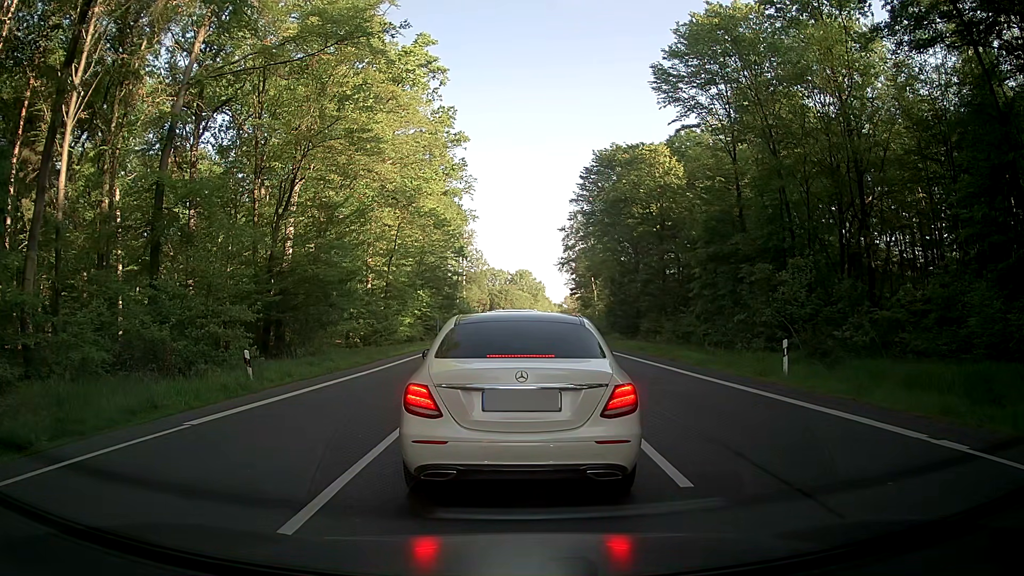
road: primary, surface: asphalt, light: Day
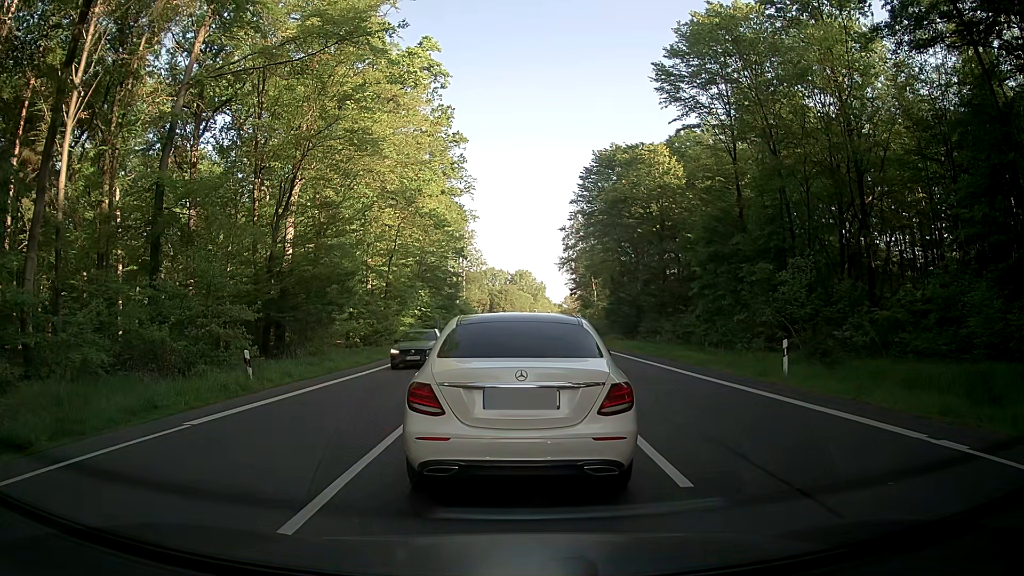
(0.0, 0.0) m; 0°
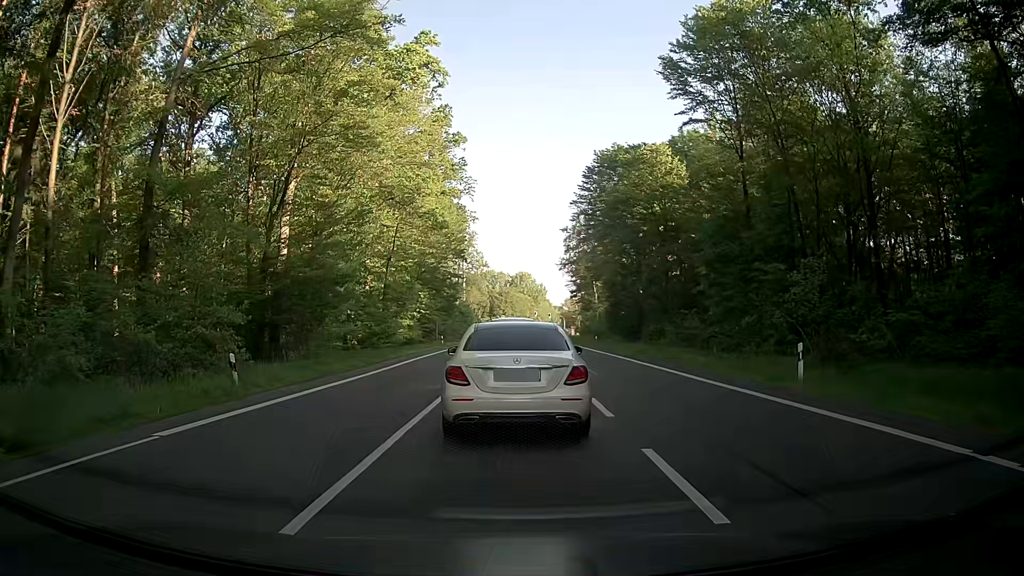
(0.0, +1.1) m; 0°
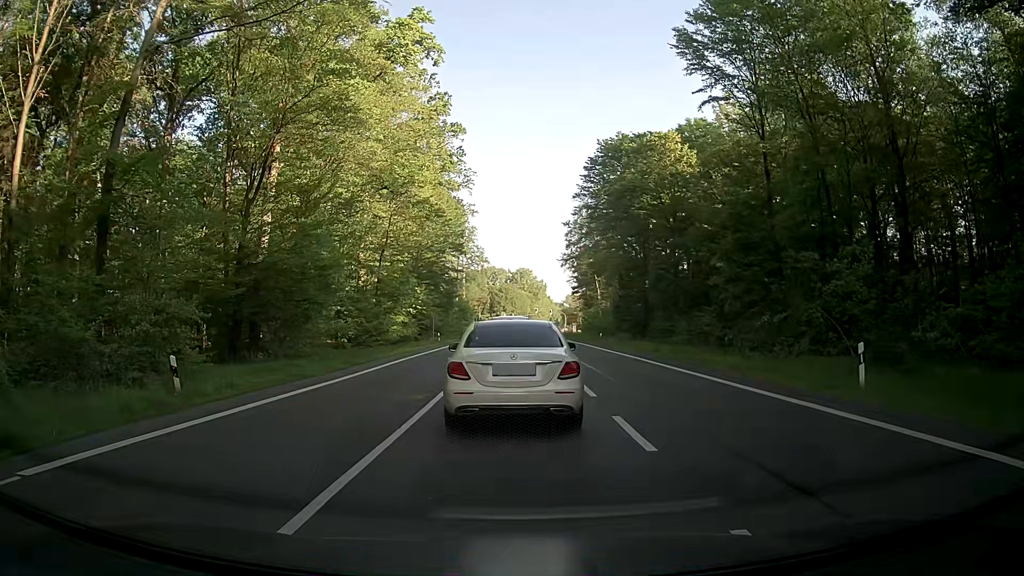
(0.0, +3.4) m; -1°
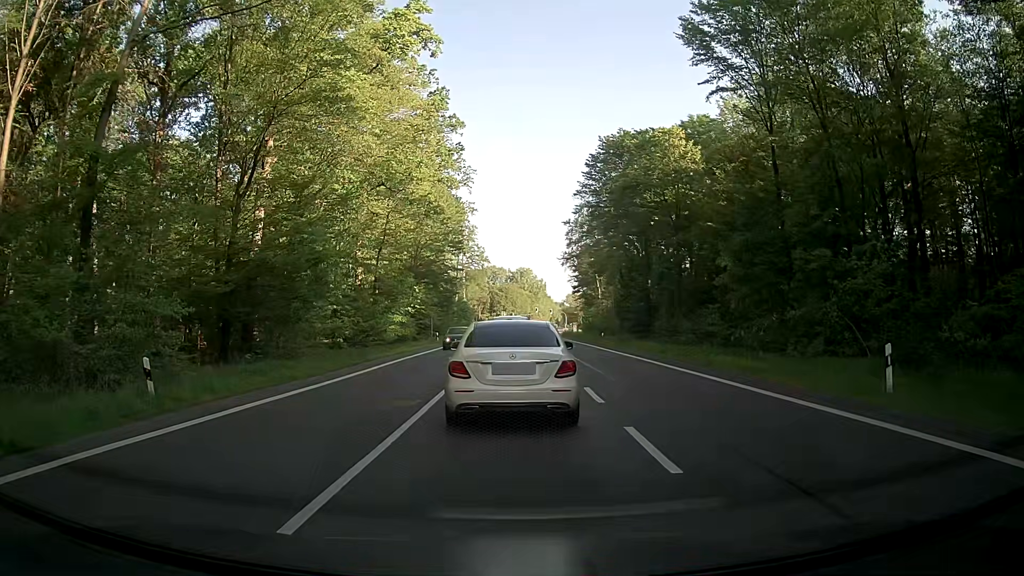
(-0.1, +1.2) m; -1°
